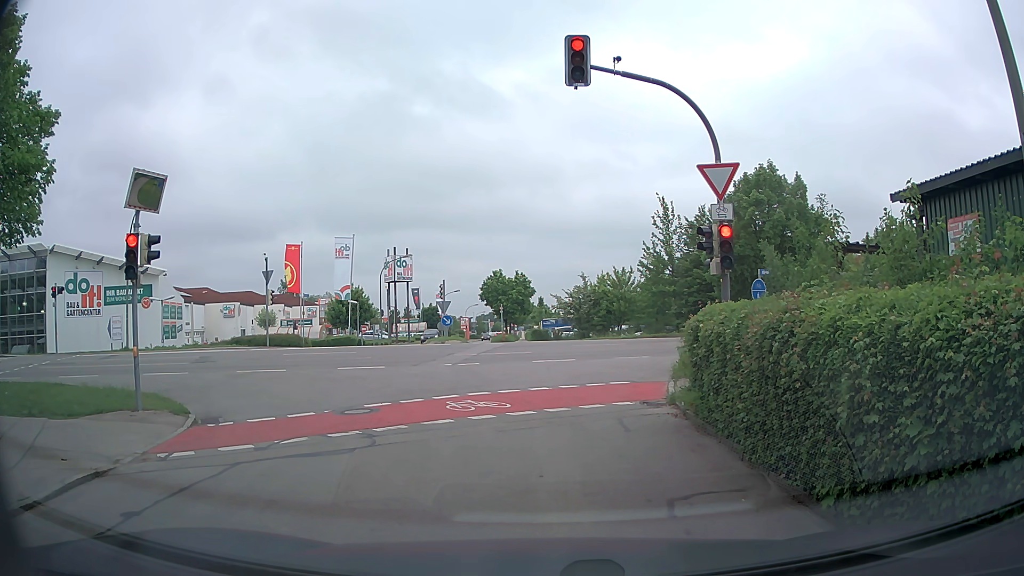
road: residential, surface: asphalt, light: Day
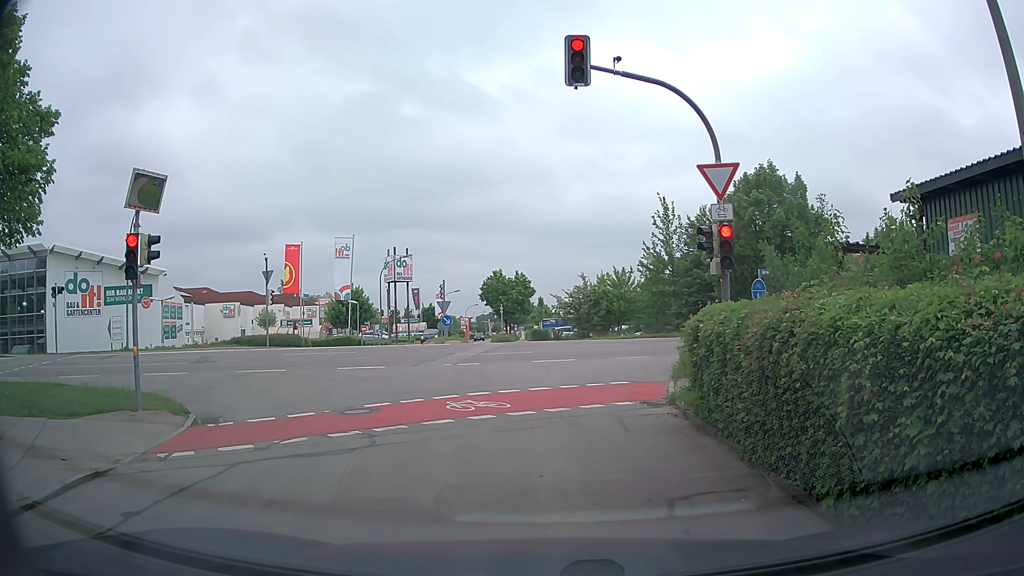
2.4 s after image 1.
(0.0, 0.0) m; 0°
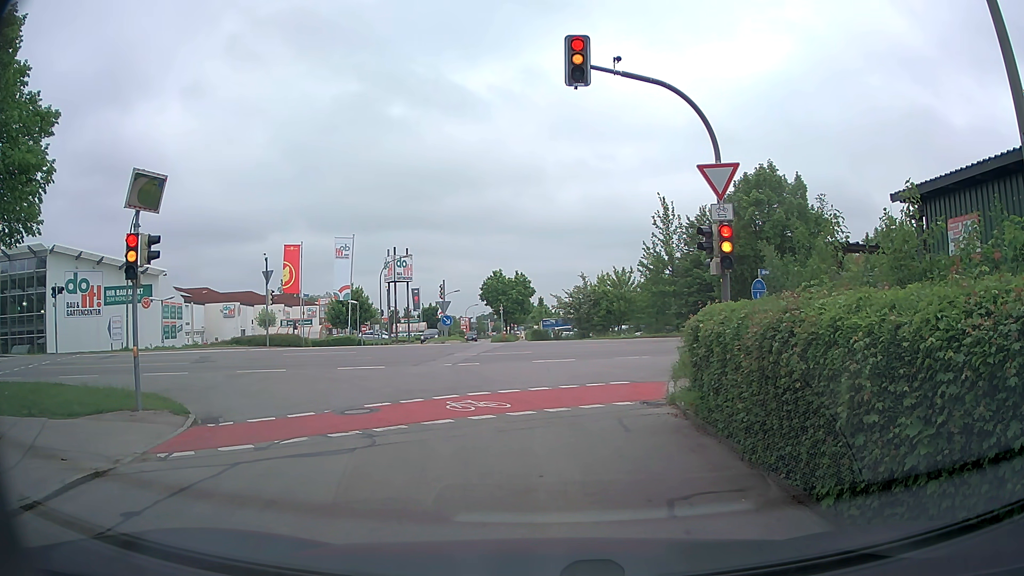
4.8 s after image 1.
(0.0, 0.0) m; 0°
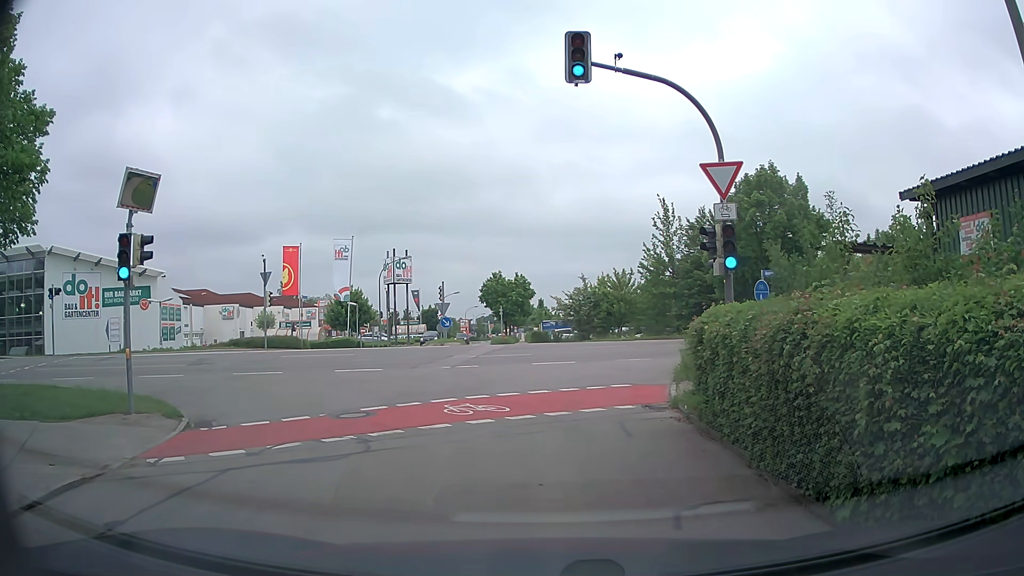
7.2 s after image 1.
(0.0, +0.2) m; 0°
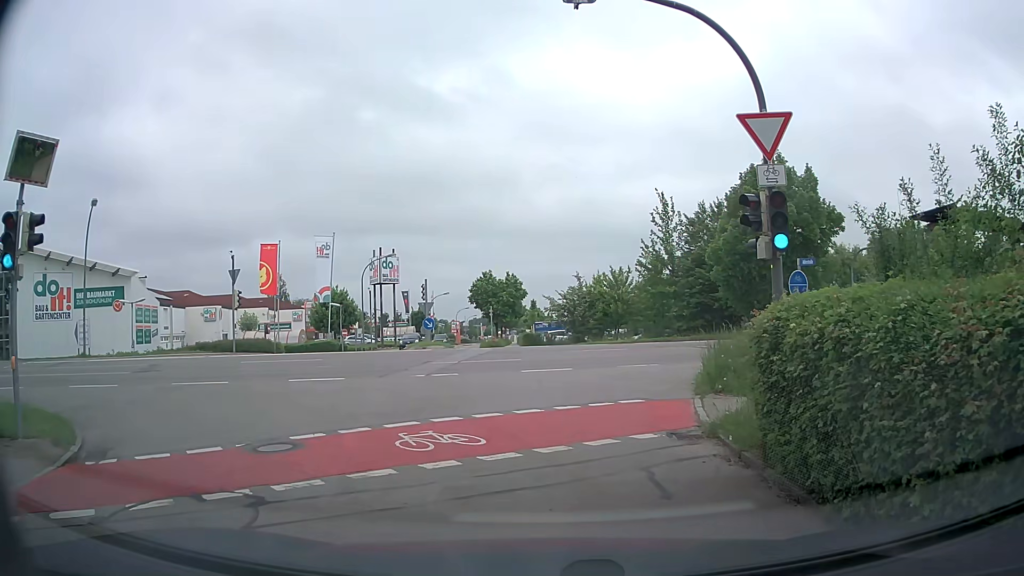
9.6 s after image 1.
(+0.1, +3.2) m; +1°
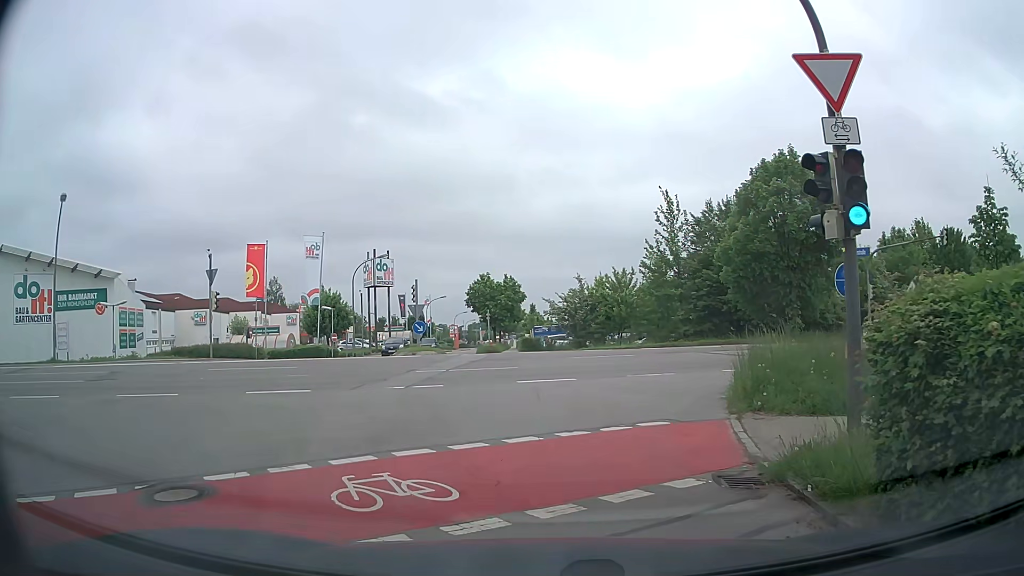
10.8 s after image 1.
(+0.1, +2.5) m; +2°
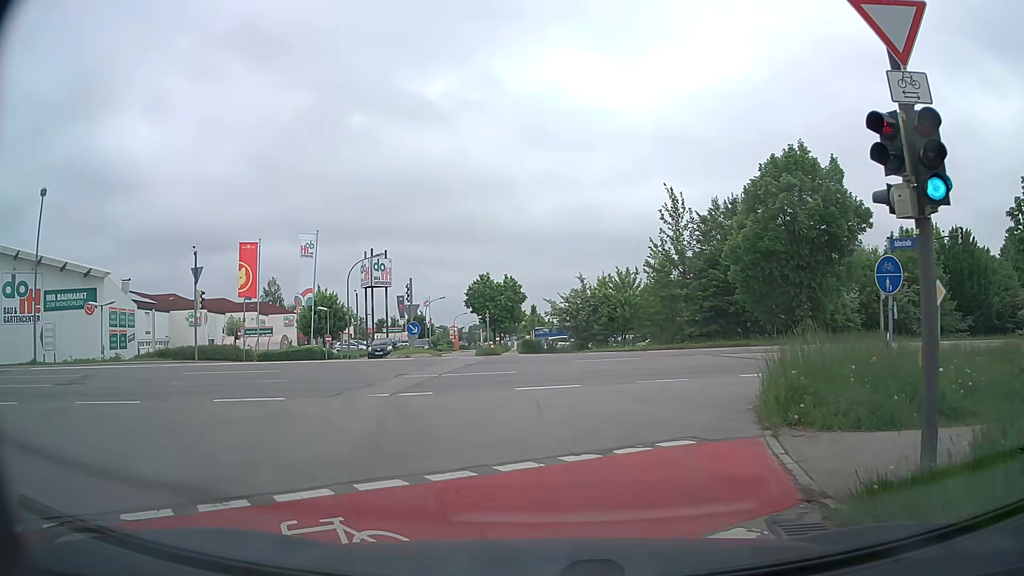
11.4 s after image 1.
(0.0, +1.6) m; 0°
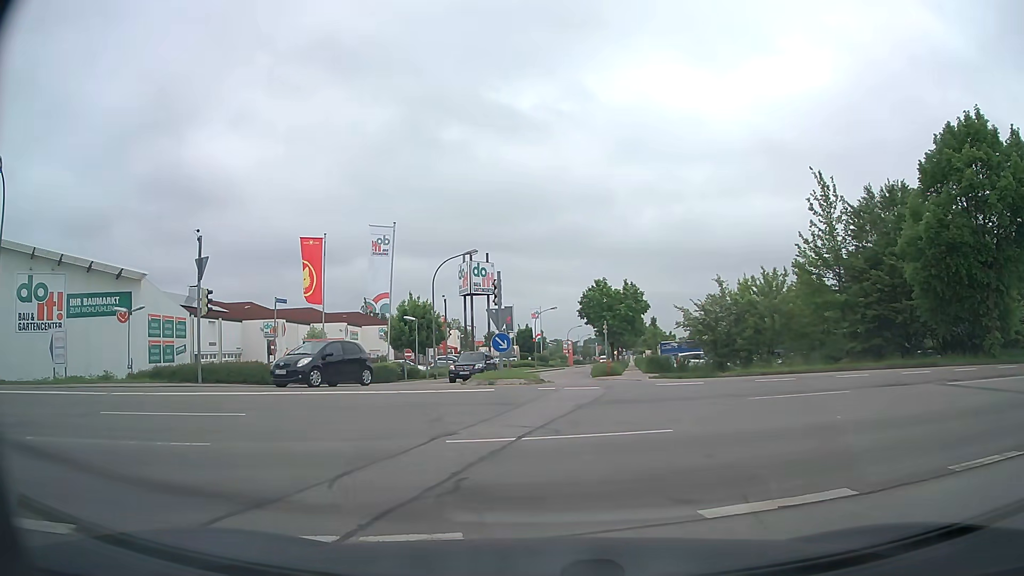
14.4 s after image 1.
(-0.5, +8.9) m; -7°
